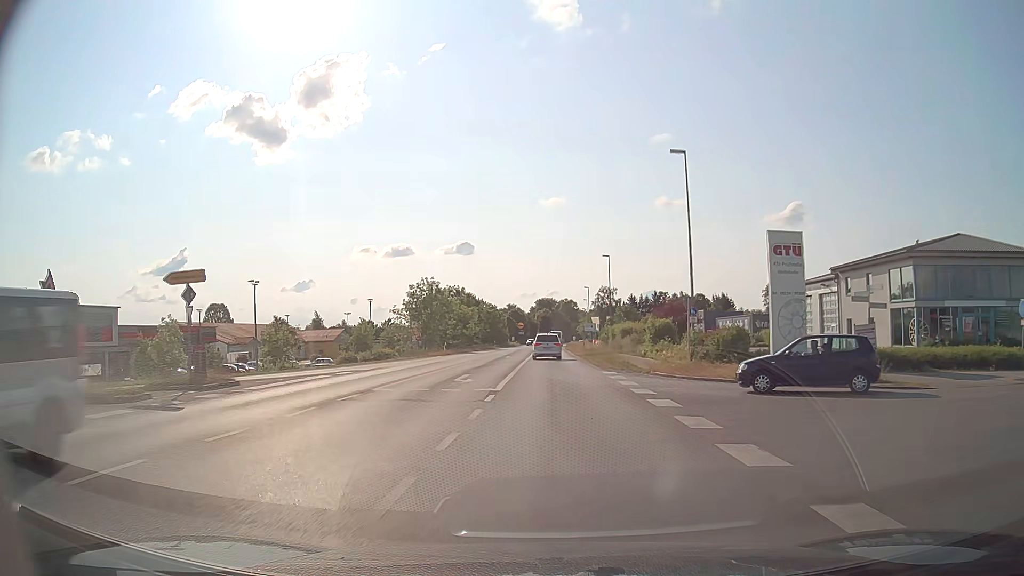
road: tertiary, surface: asphalt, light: Day
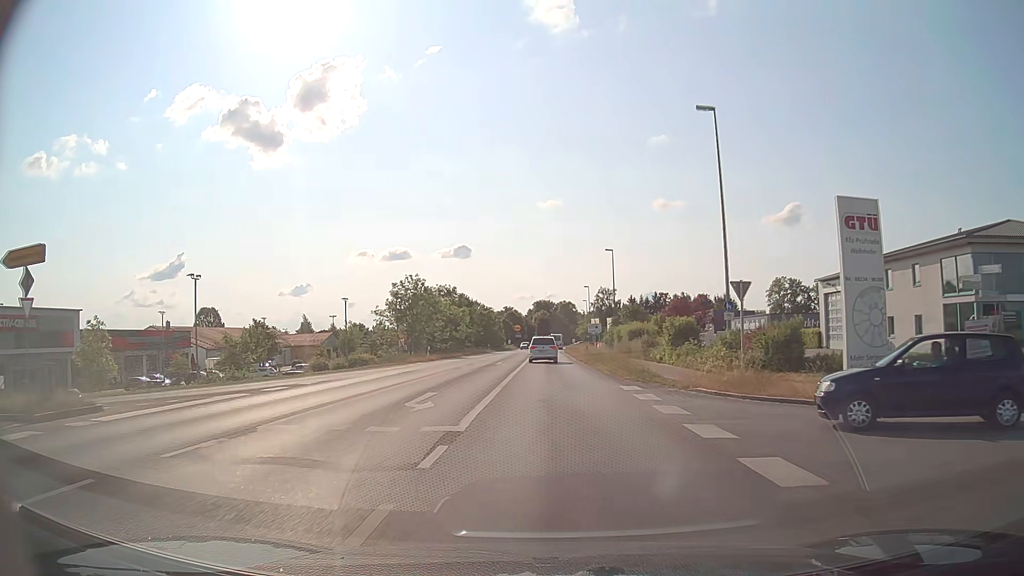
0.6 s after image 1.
(0.0, +7.1) m; 0°
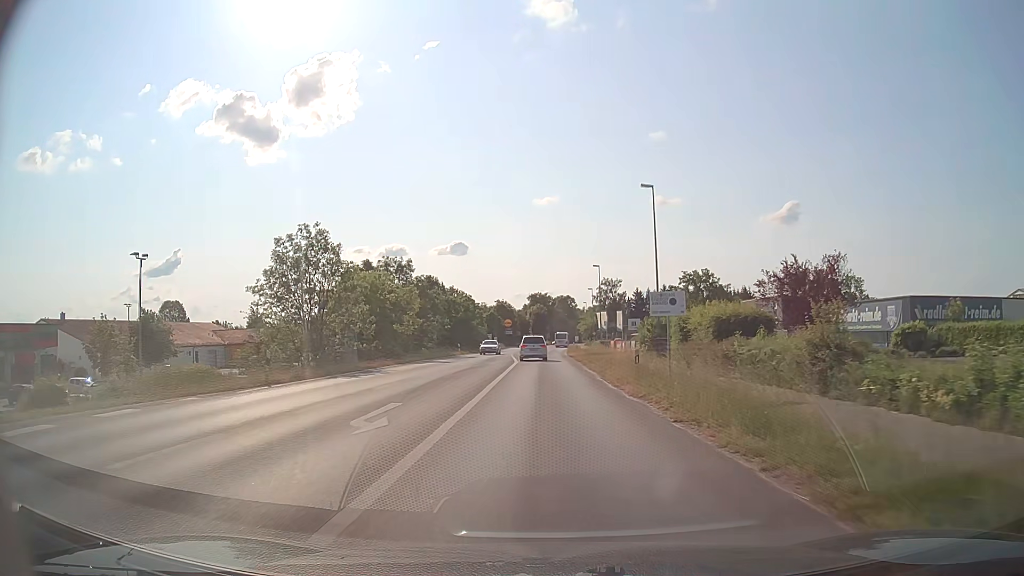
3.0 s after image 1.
(+0.1, +29.2) m; 0°
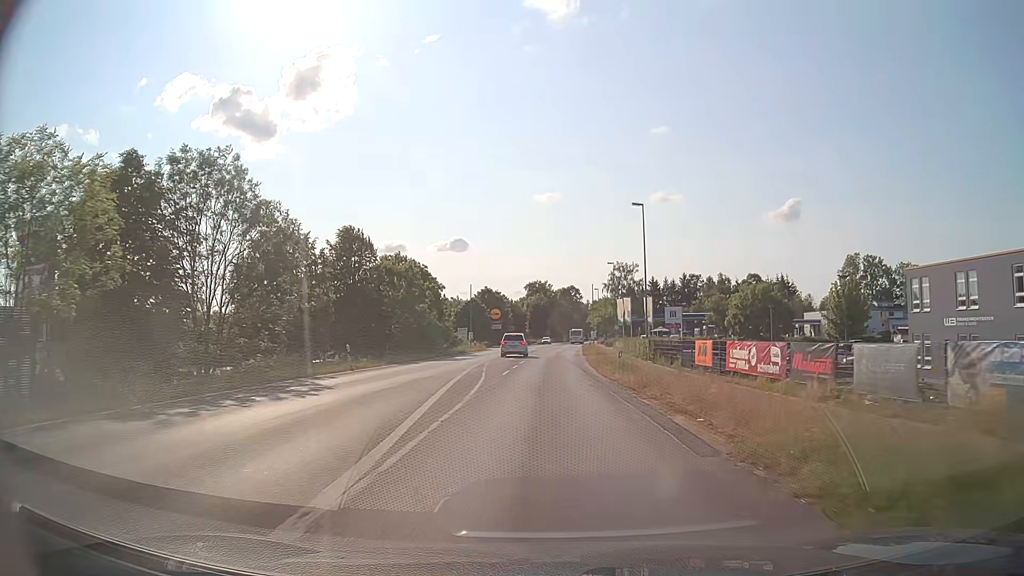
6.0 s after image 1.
(-0.1, +37.9) m; 0°
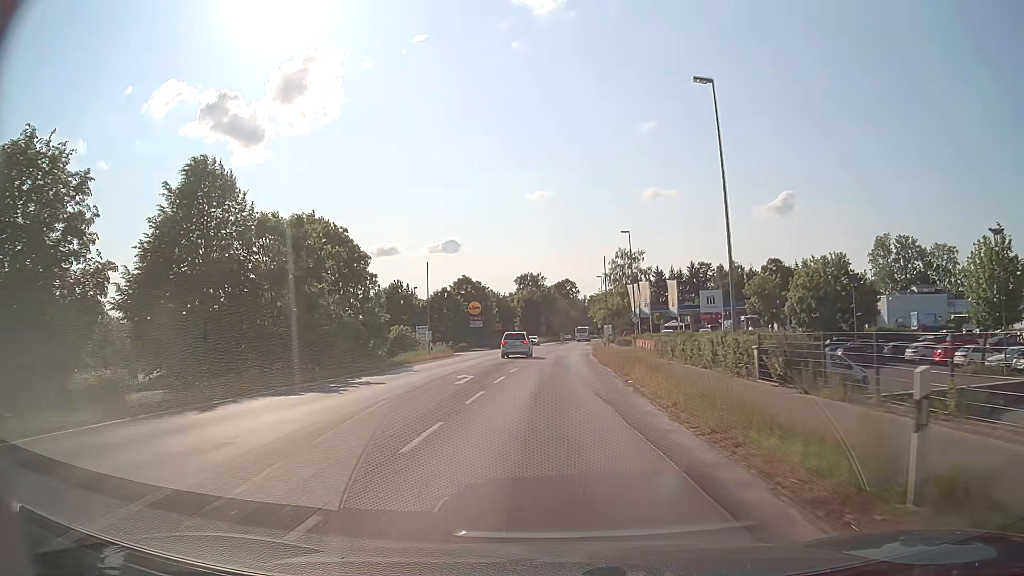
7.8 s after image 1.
(+0.2, +23.2) m; +1°
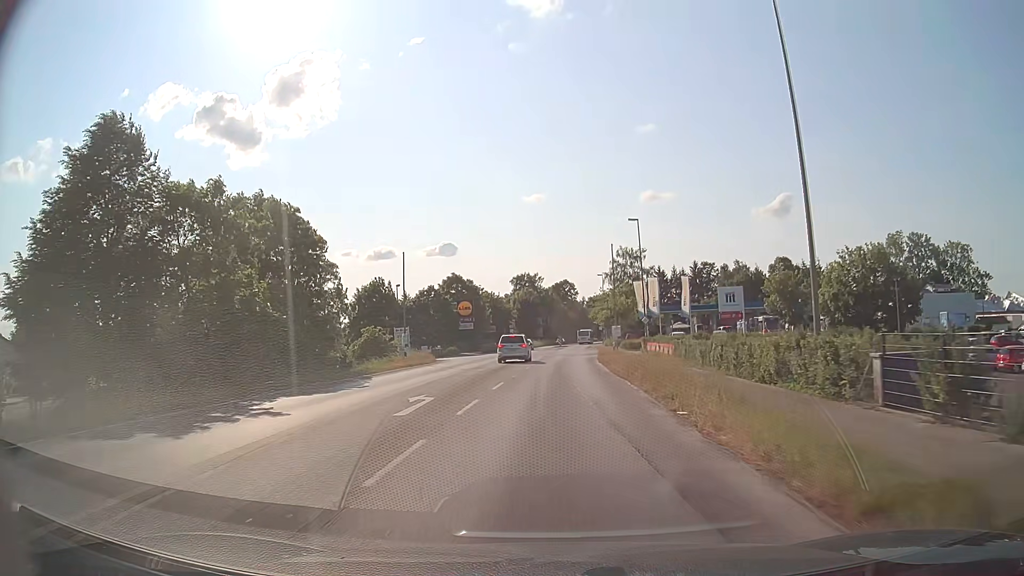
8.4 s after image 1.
(0.0, +7.8) m; 0°
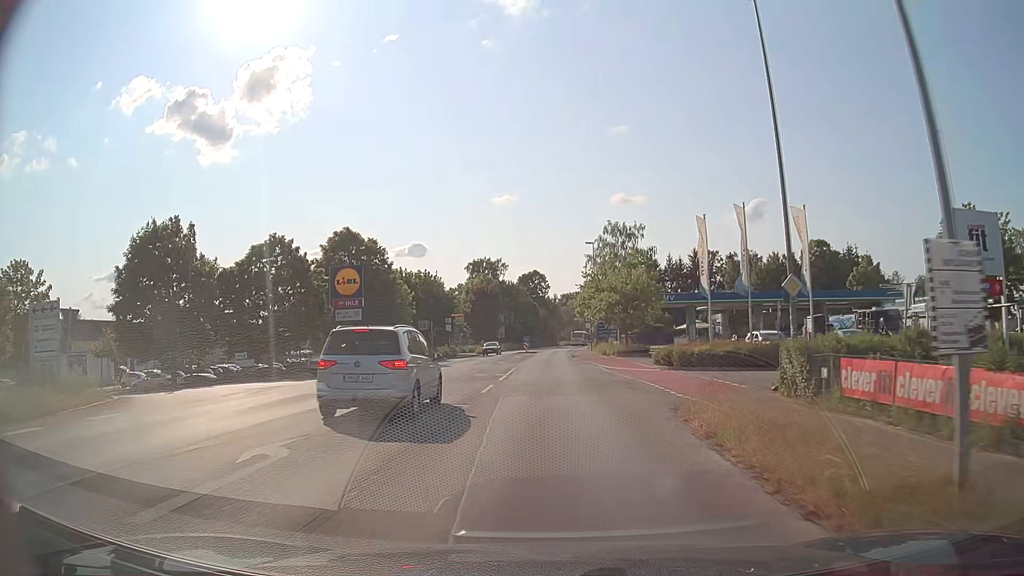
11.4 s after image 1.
(+0.9, +37.3) m; +2°
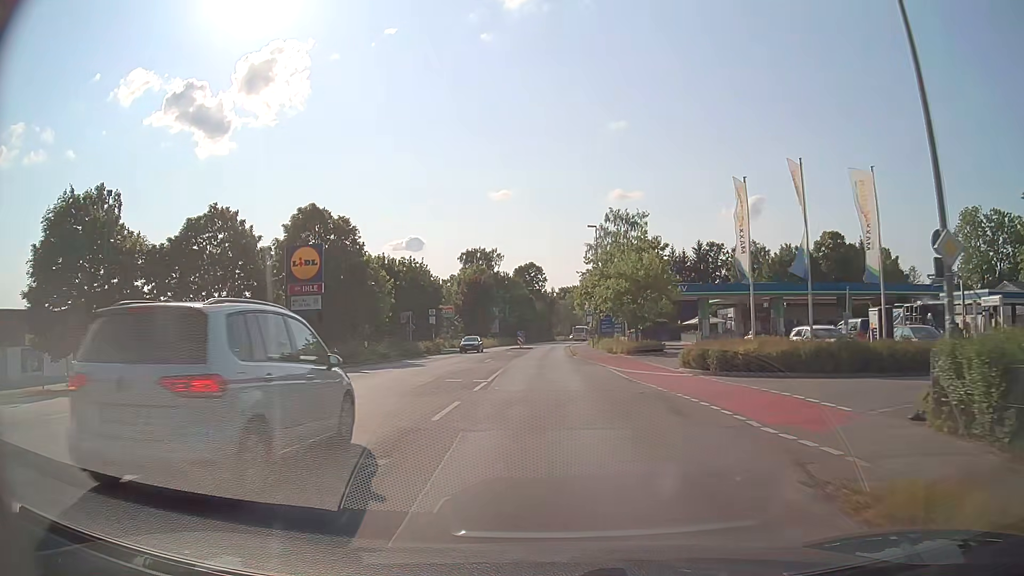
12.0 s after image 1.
(0.0, +7.3) m; 0°
(0, +10) (0, +20) (0, +30) (0, +40) (0, +50) (0, +60) (+1, +70) (+1, +80) (+2, +90) (+2, +100) m
